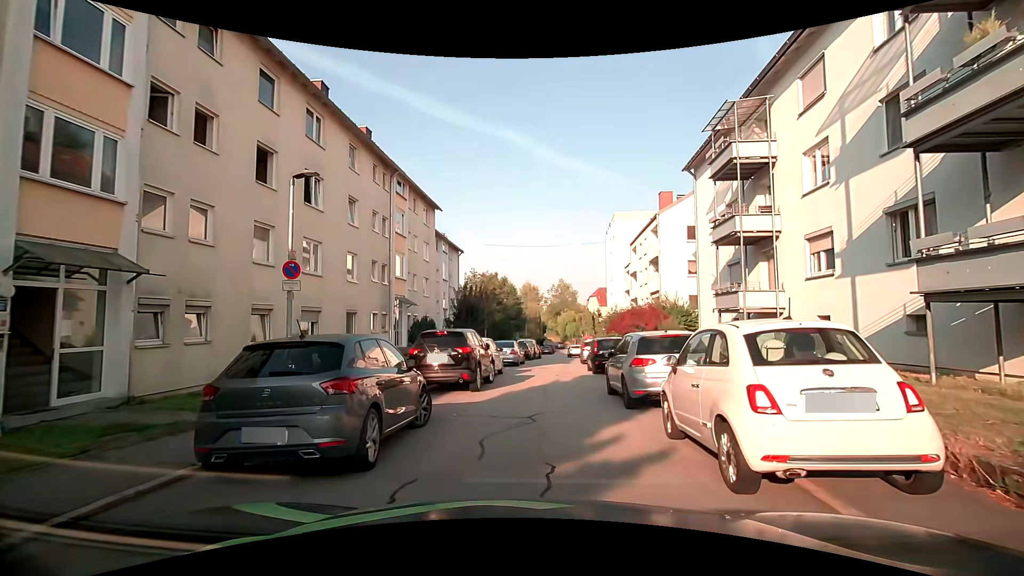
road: residential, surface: asphalt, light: Day
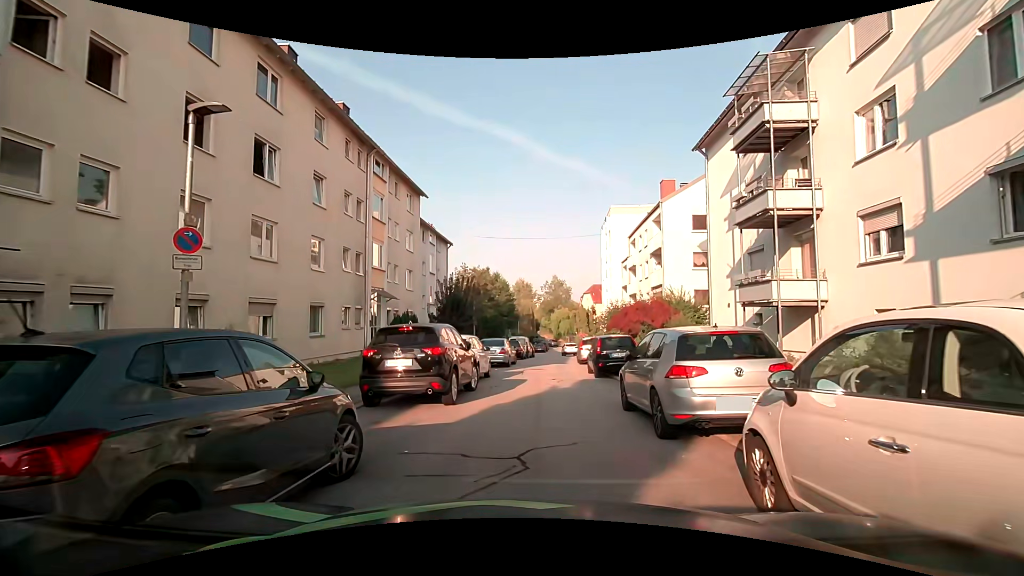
(-0.1, +3.0) m; 0°
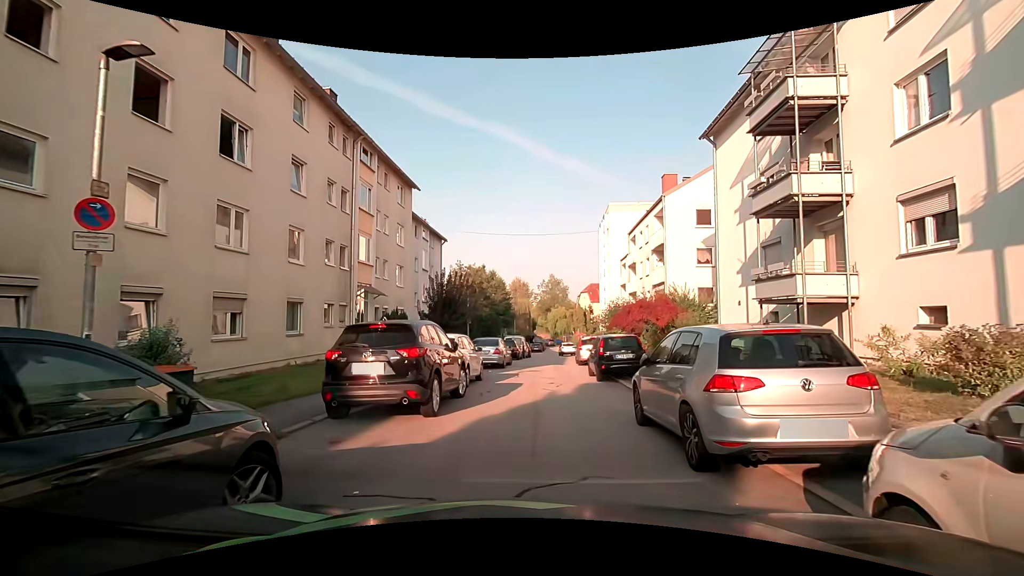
(0.0, +1.6) m; -1°
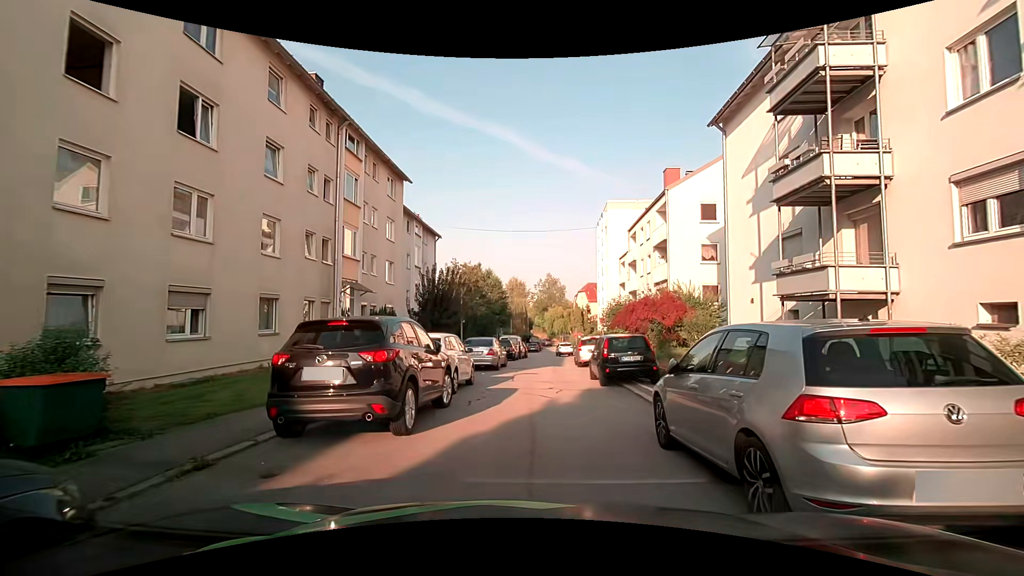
(0.0, +1.6) m; -1°
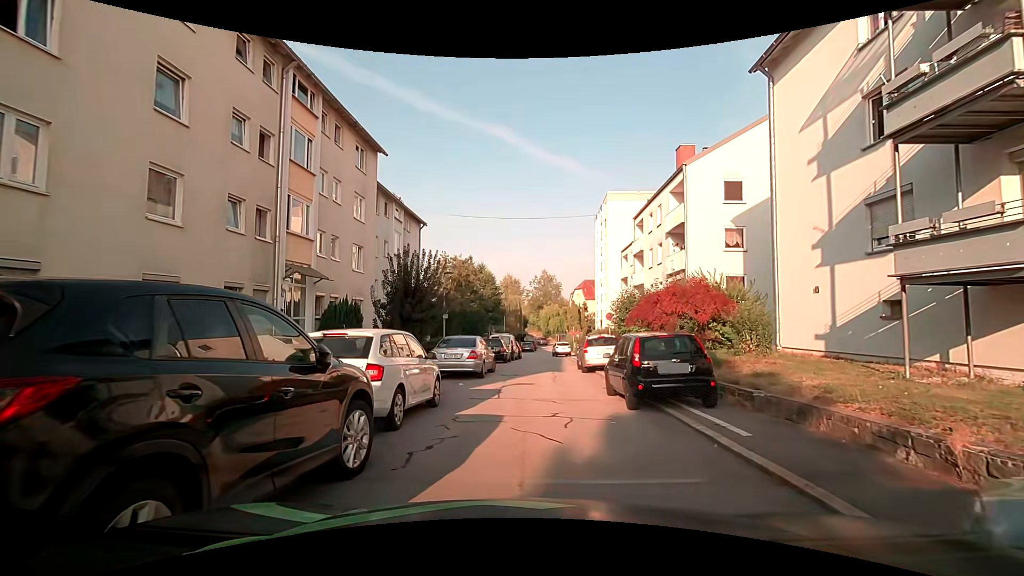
(+0.2, +4.7) m; +1°
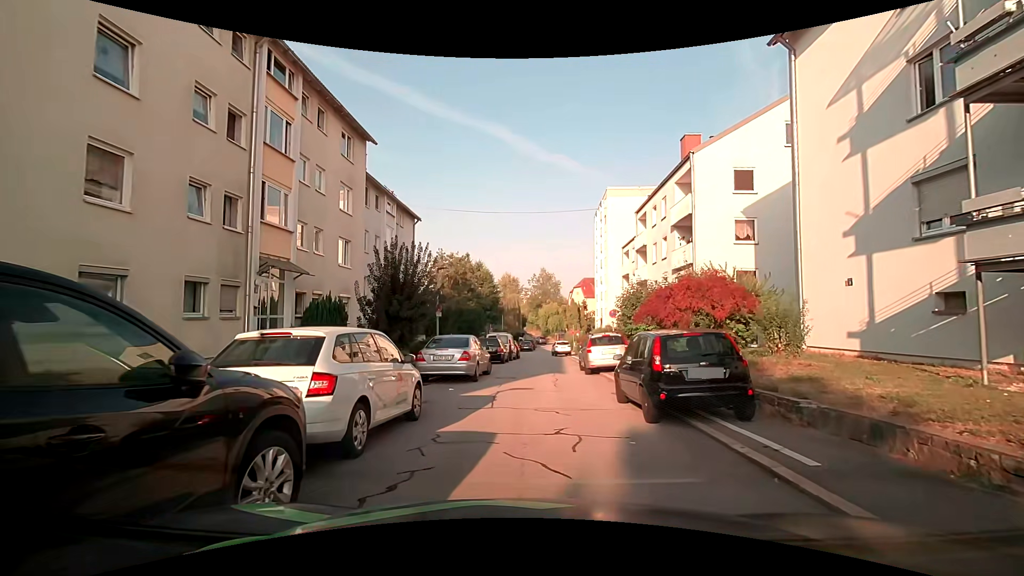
(0.0, +1.6) m; -1°
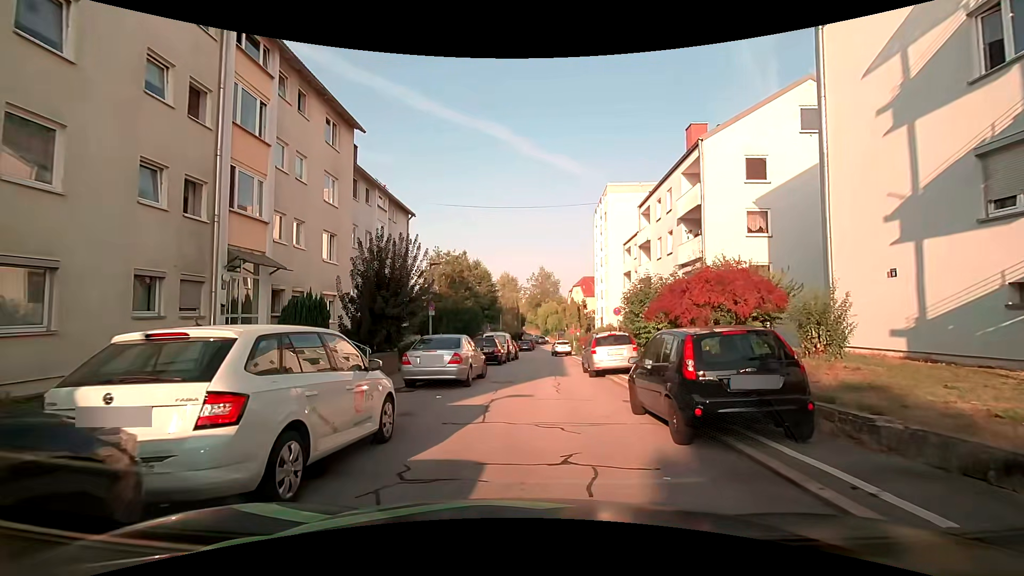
(0.0, +1.6) m; +1°
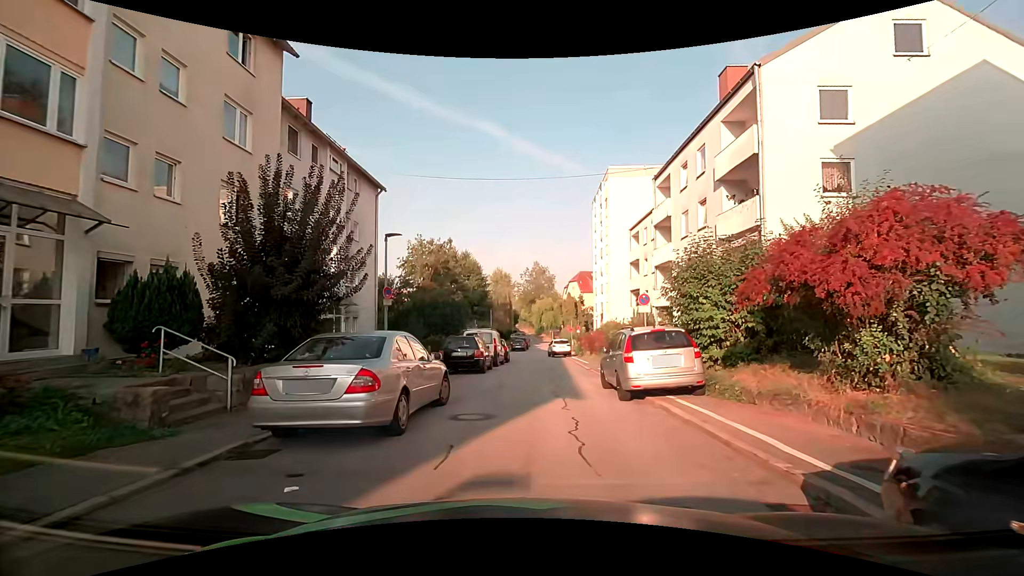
(0.0, +6.8) m; +1°
